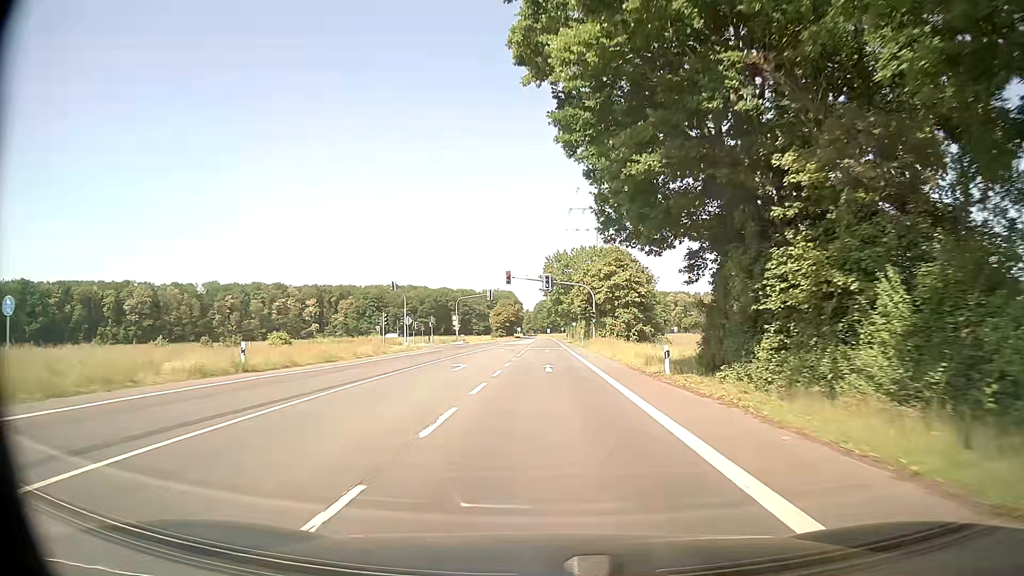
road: secondary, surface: asphalt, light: Day
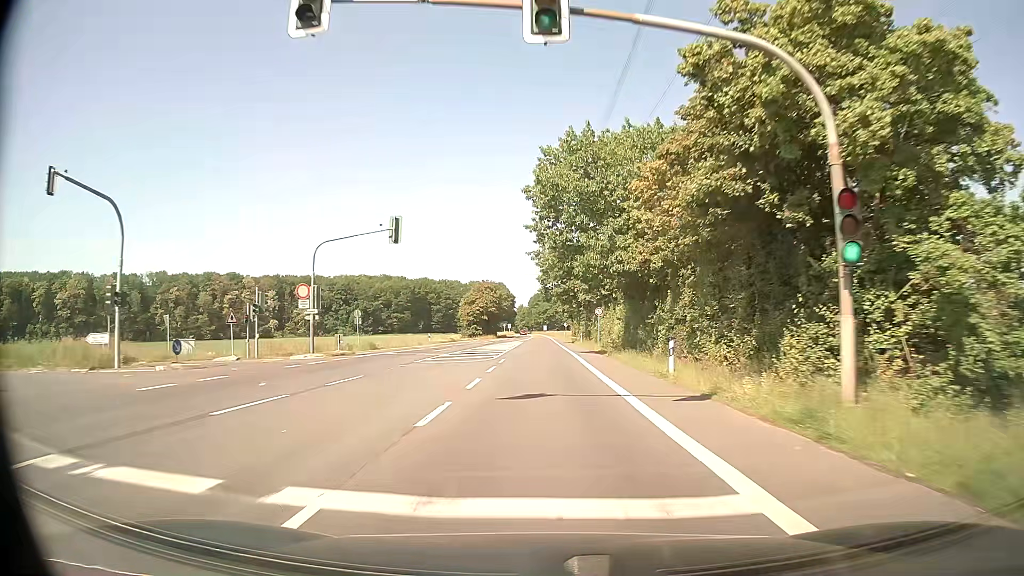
(+0.1, +53.6) m; 0°
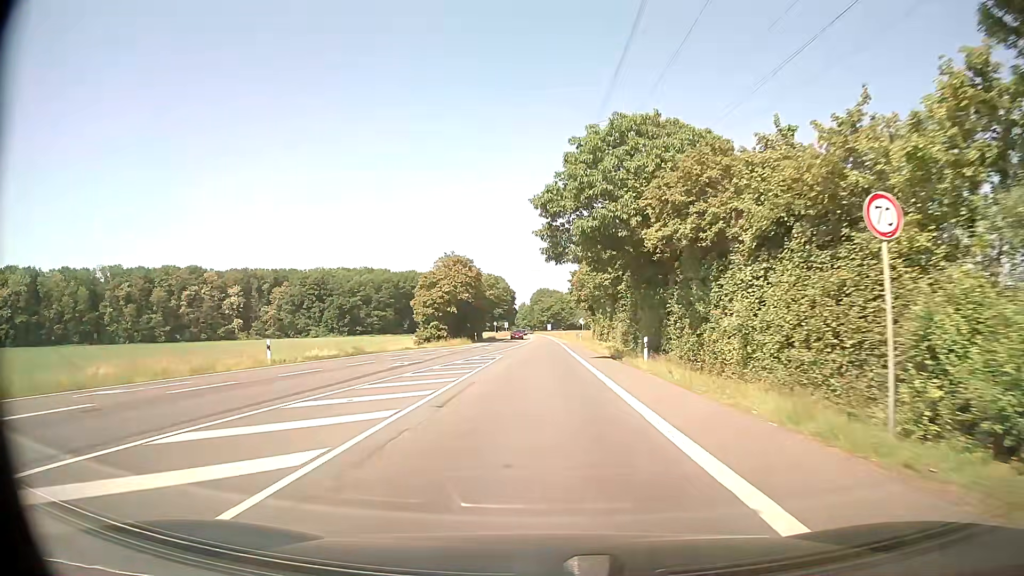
(0.0, +43.0) m; 0°
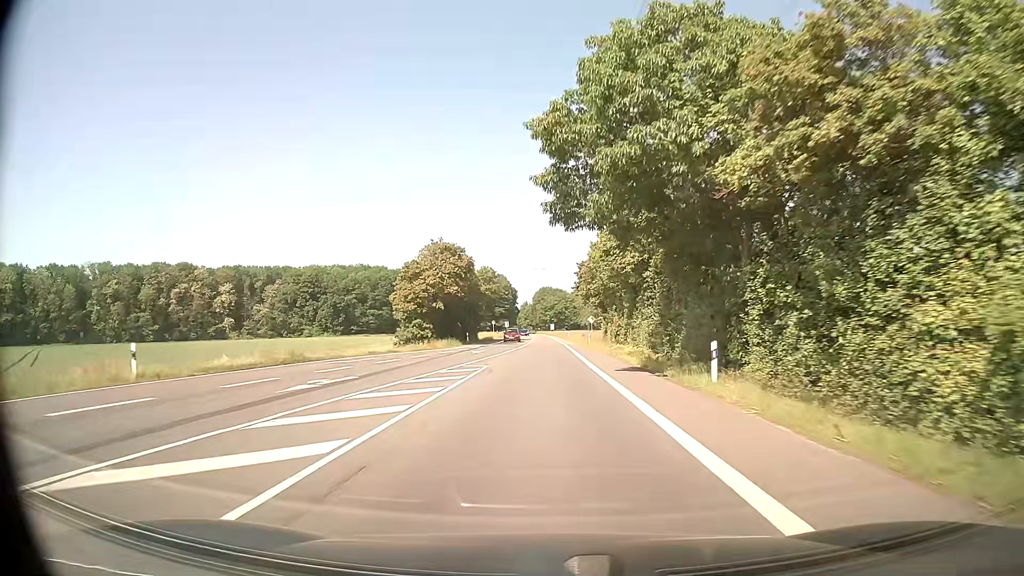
(0.0, +10.8) m; 0°
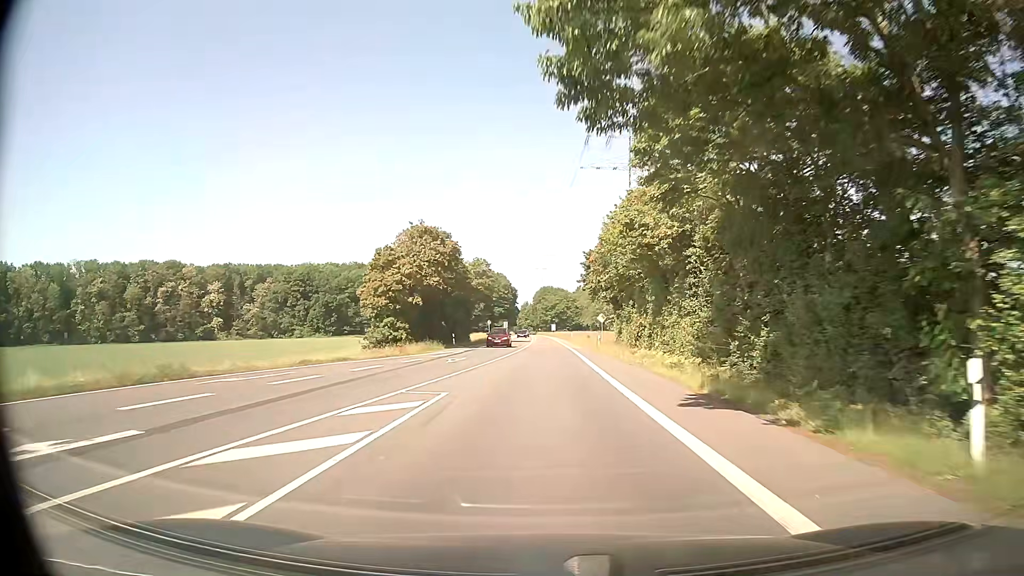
(0.0, +10.8) m; 0°
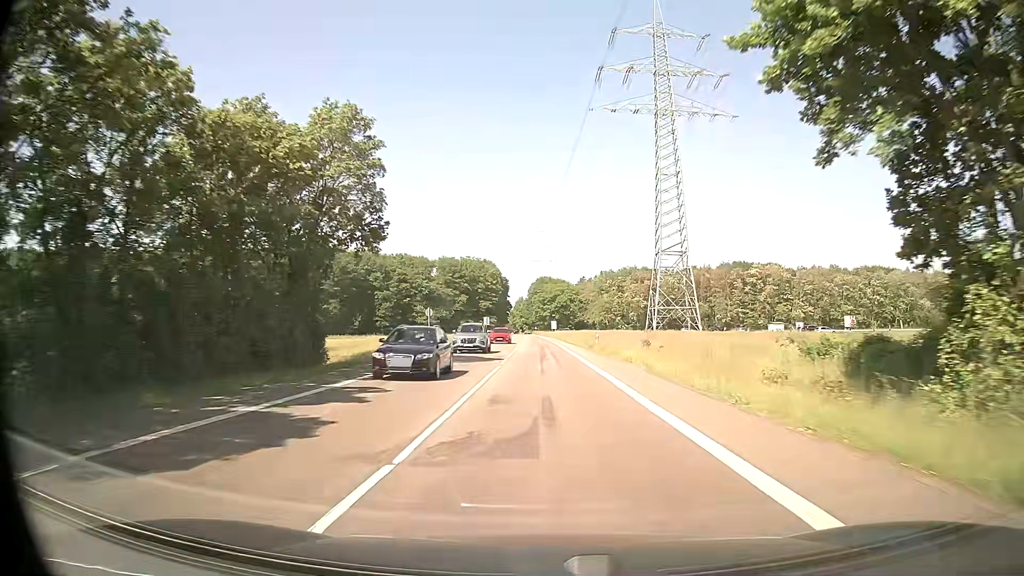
(-0.2, +53.9) m; 0°
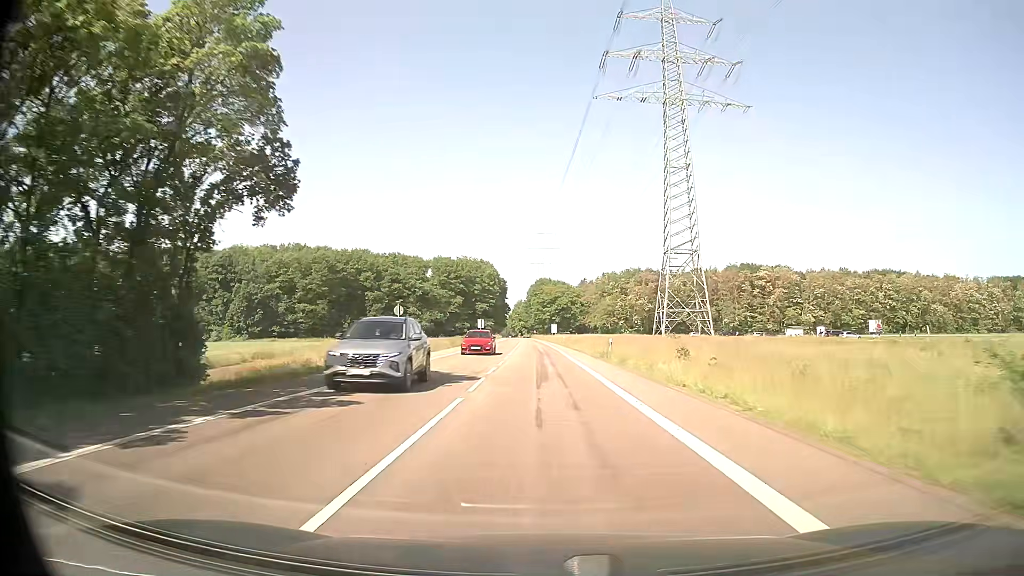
(0.0, +10.8) m; 0°
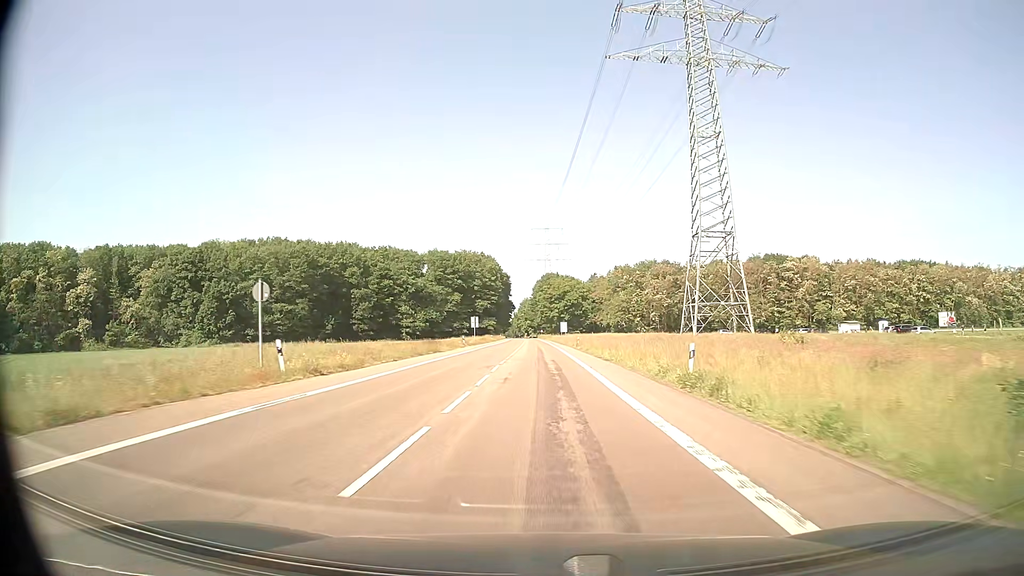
(-0.1, +21.5) m; -1°
(0, +10) (0, +20) (0, +30) (0, +40) (-1, +50) (-1, +60) (-1, +70) (-1, +80) (-1, +90) (-2, +100) m
